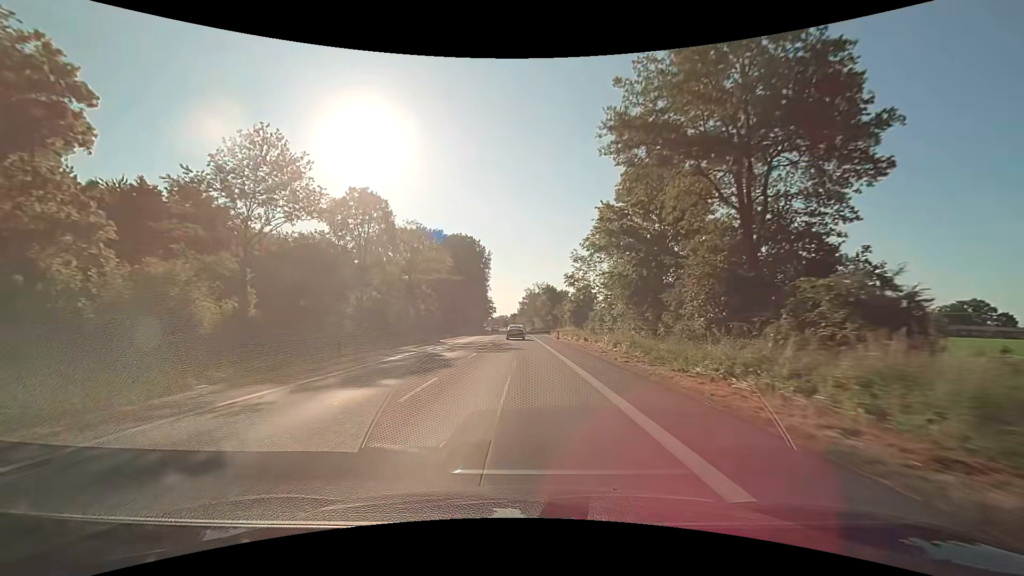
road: primary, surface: asphalt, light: Day
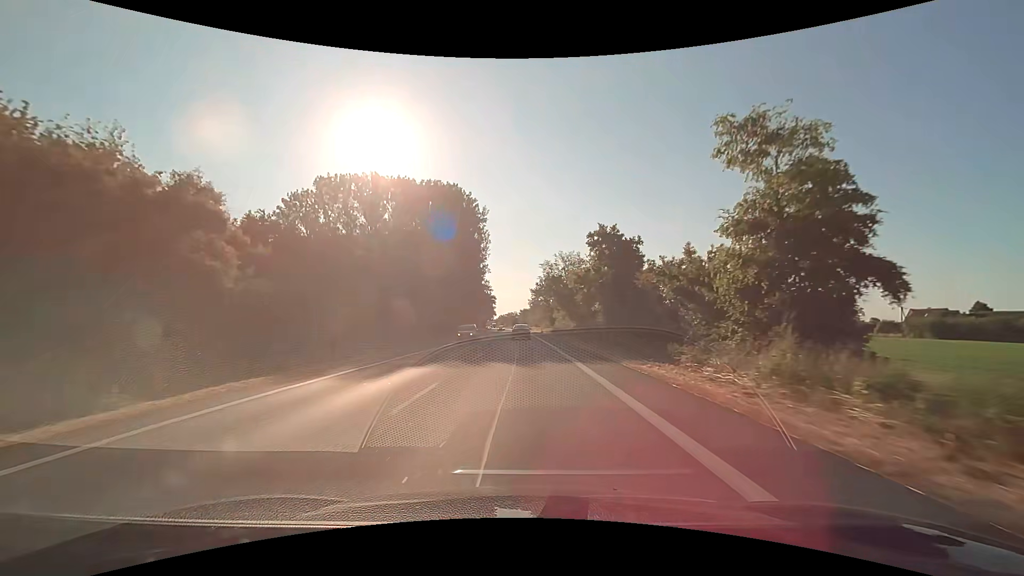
(-0.7, +61.5) m; -1°
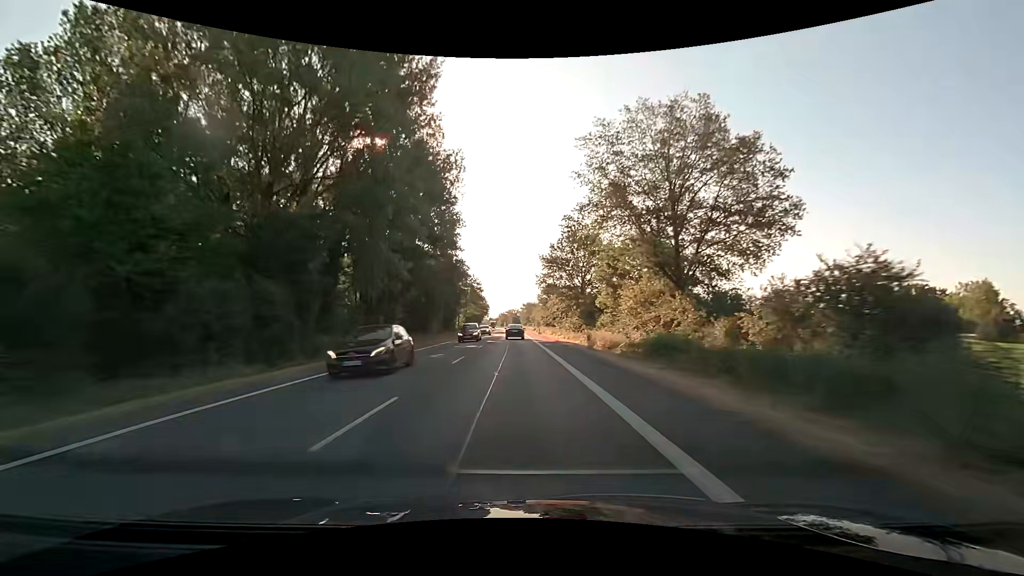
(-0.8, +62.3) m; -1°
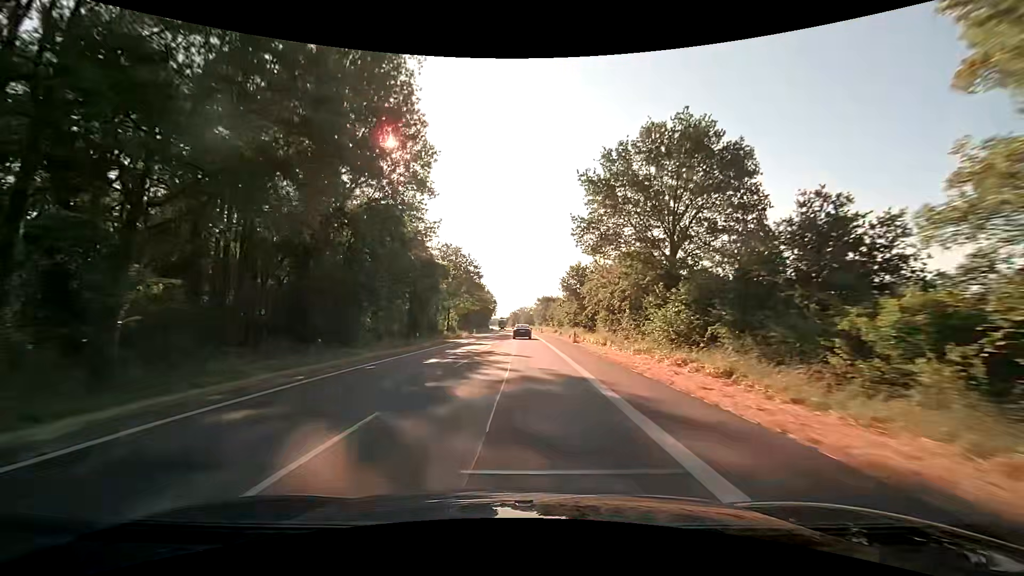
(-0.5, +37.7) m; -1°
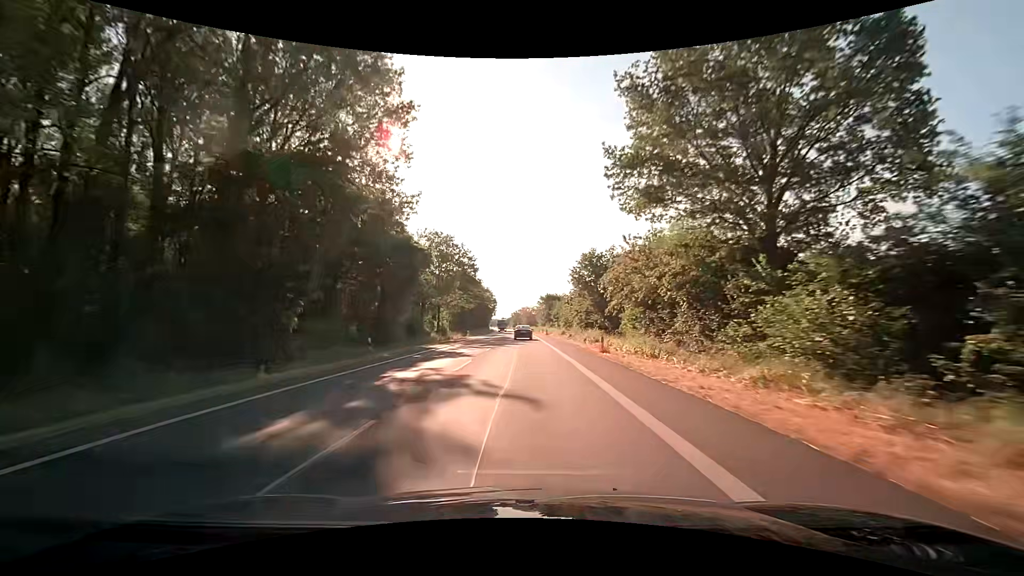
(-0.1, +12.7) m; 0°
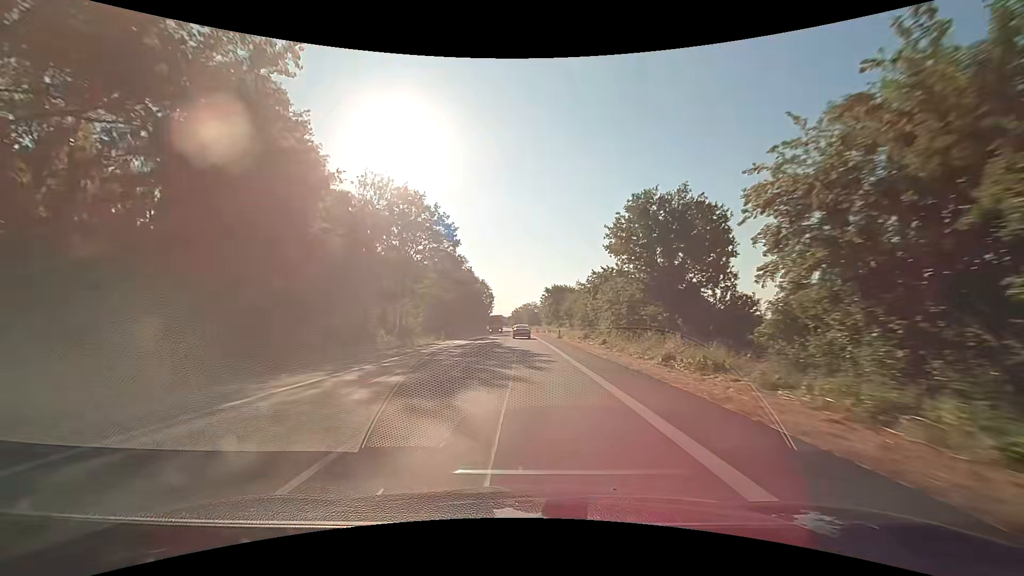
(-0.2, +25.6) m; 0°
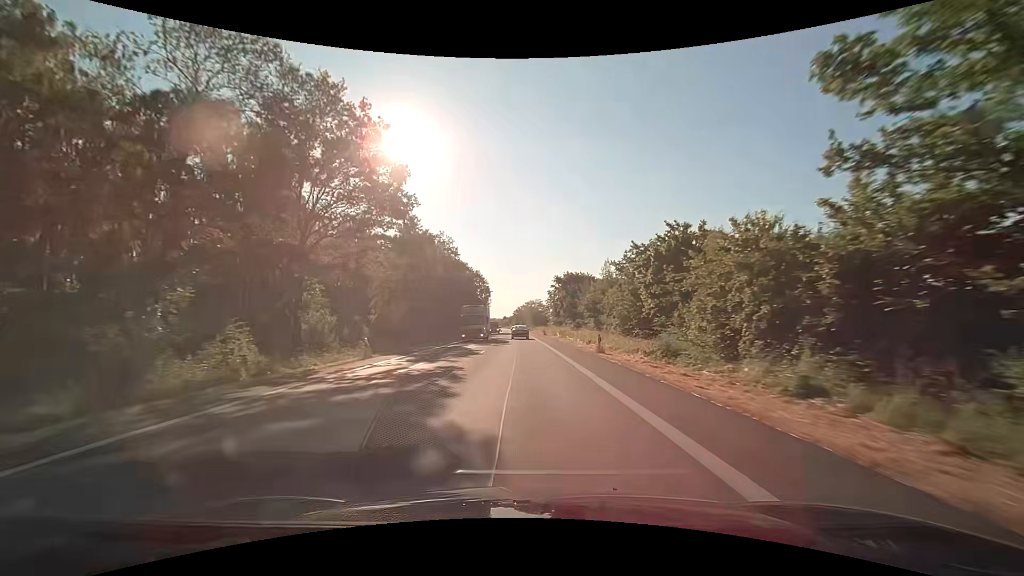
(-0.1, +26.1) m; 0°
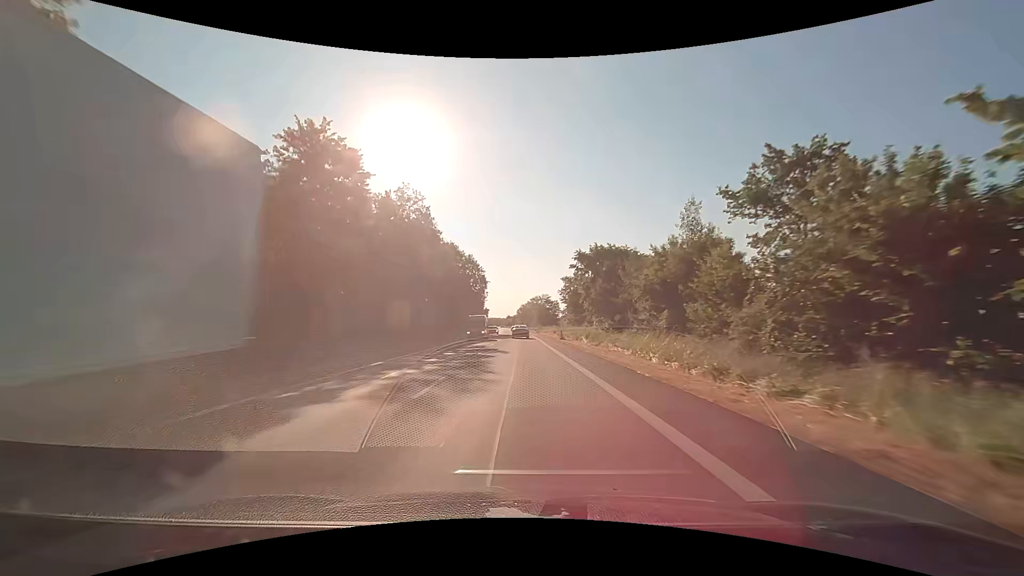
(-0.2, +26.6) m; -1°
(0, +10) (0, +20) (0, +30) (0, +40) (0, +50) (0, +60) (-1, +70) (-1, +80) (-1, +90) (-1, +100) m
